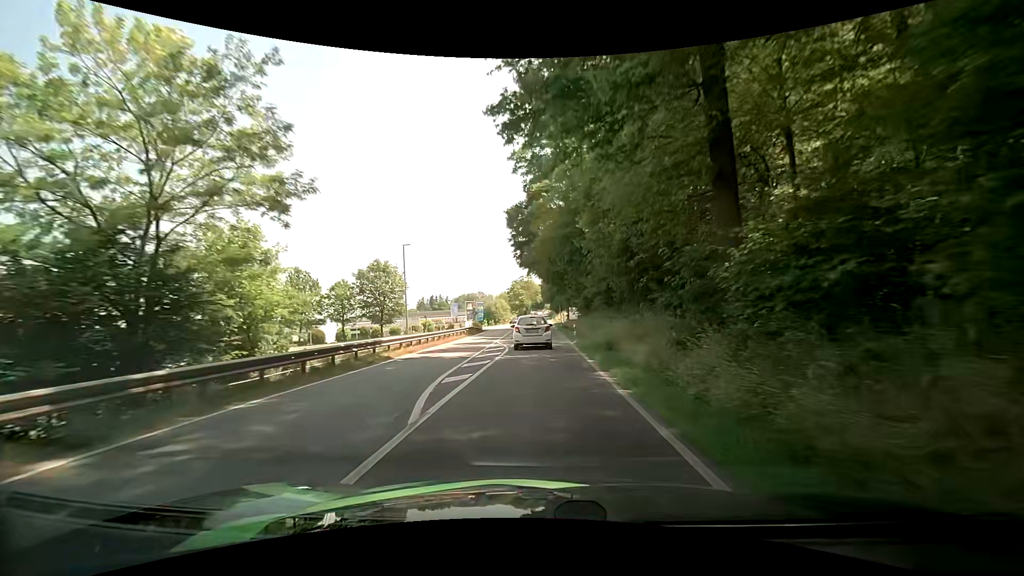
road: secondary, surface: asphalt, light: Day
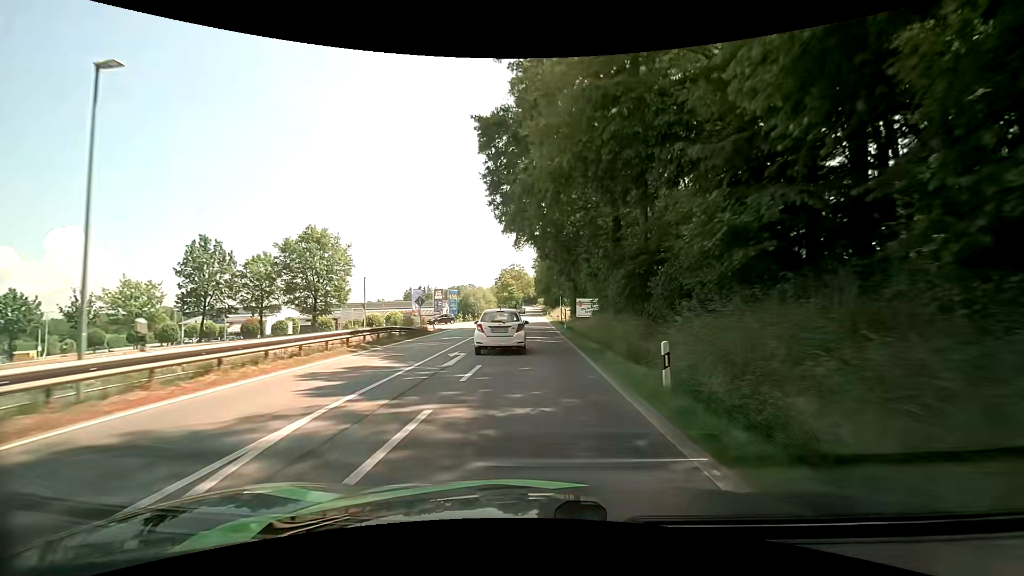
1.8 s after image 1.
(0.0, +26.1) m; 0°
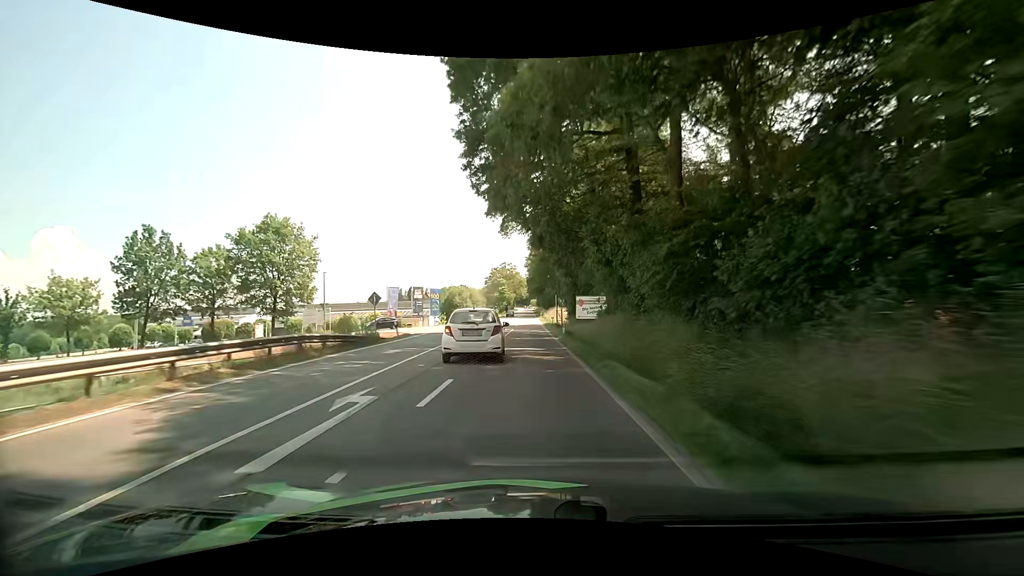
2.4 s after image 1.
(+0.1, +8.6) m; +1°
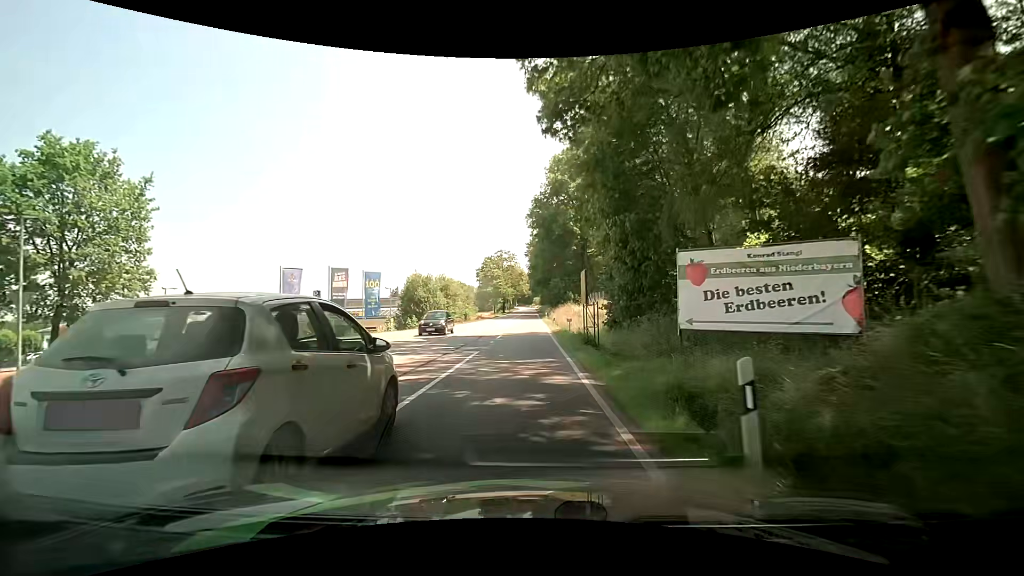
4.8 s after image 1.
(-0.2, +27.6) m; -2°
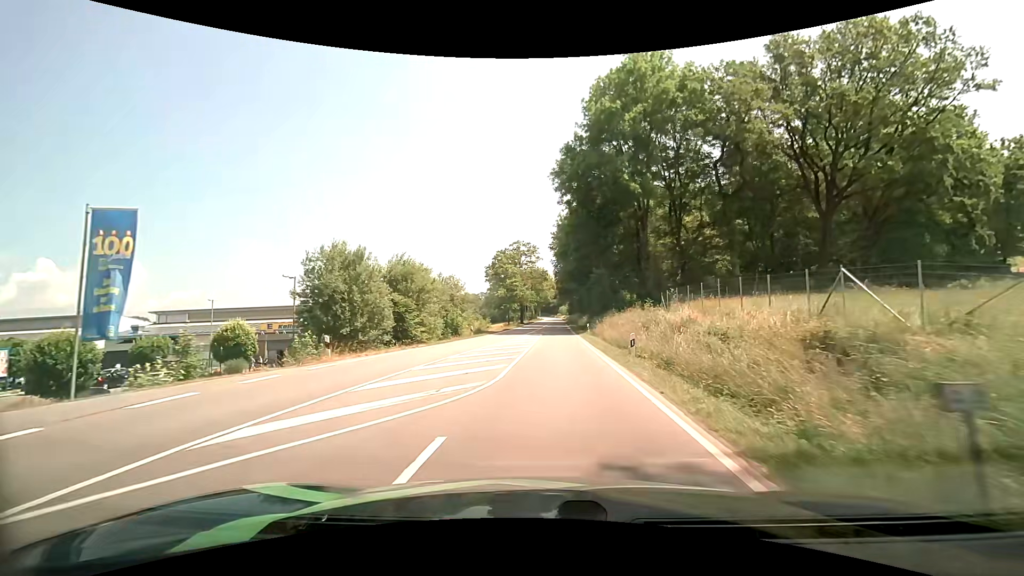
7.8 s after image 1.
(-0.1, +30.0) m; -1°
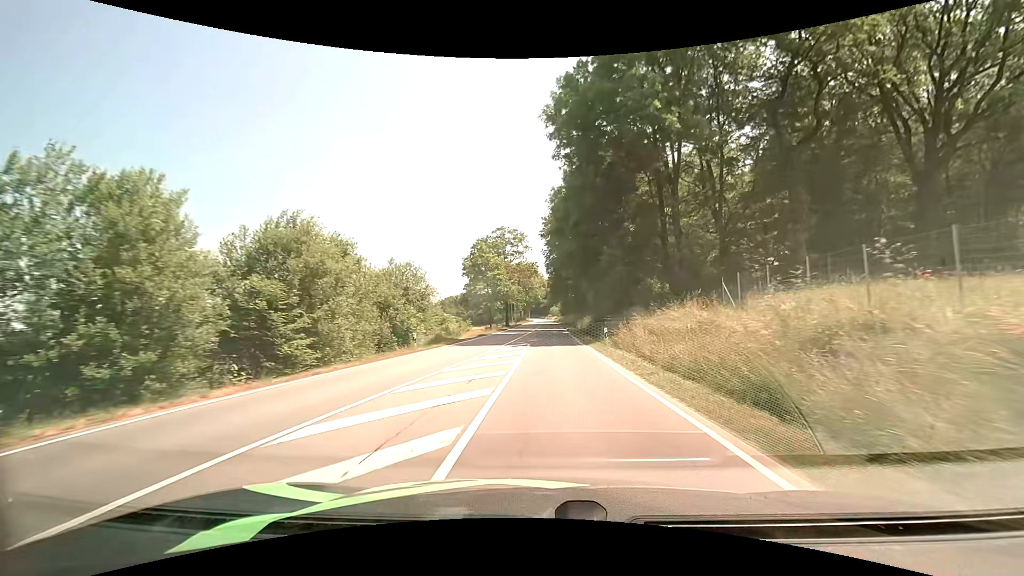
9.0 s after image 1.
(+0.2, +16.0) m; +1°
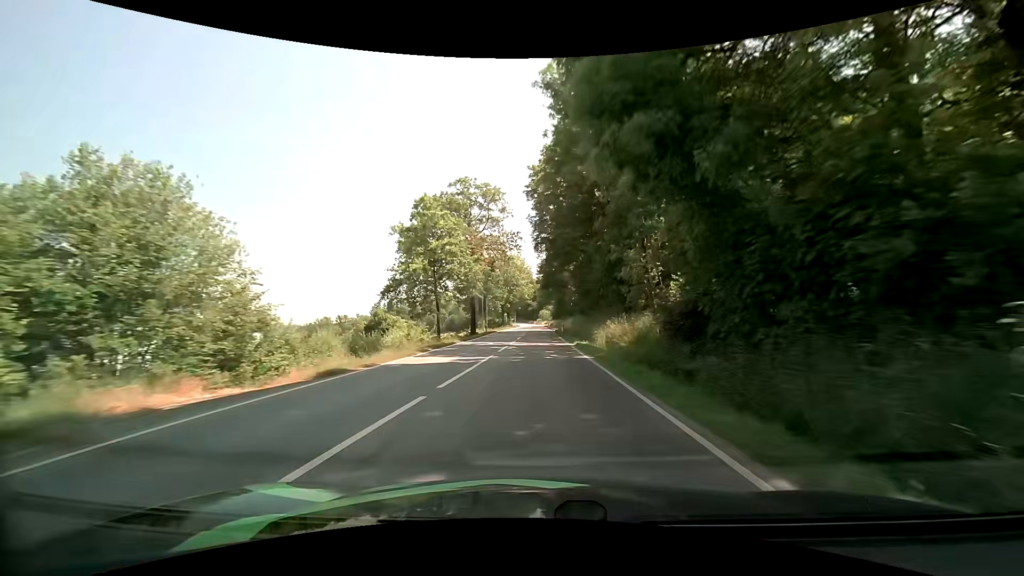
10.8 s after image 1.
(+0.5, +29.1) m; +1°
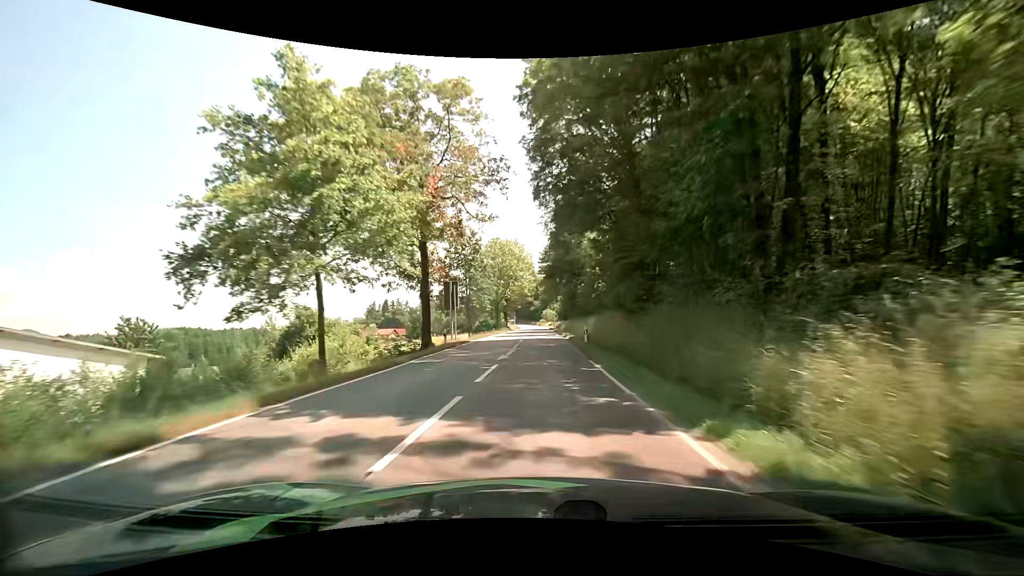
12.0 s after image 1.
(0.0, +22.3) m; 0°
(0, +10) (0, +20) (0, +30) (0, +40) (0, +50) (0, +60) (0, +70) (0, +80) (0, +90) (0, +100) m
